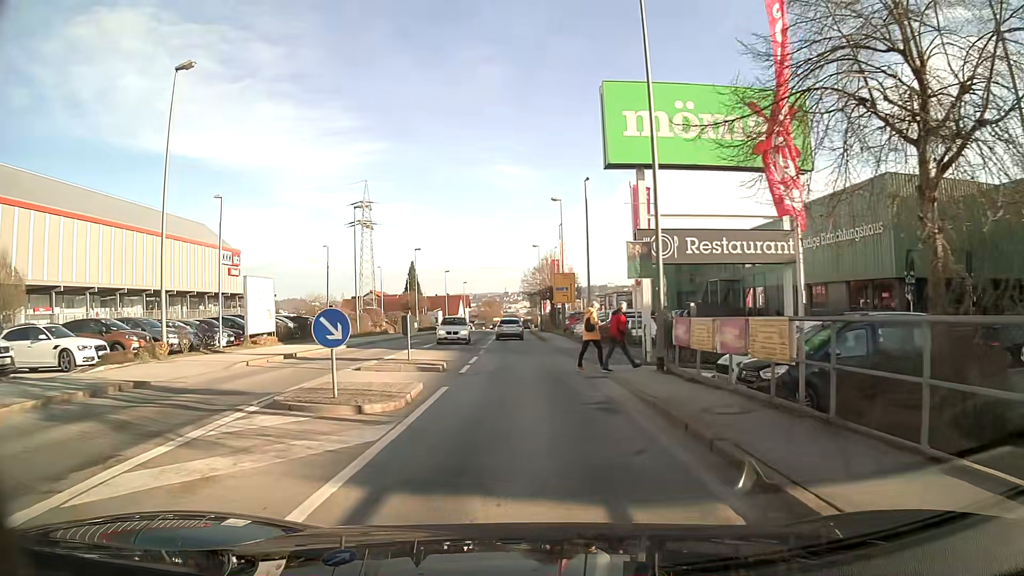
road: tertiary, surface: asphalt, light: Day
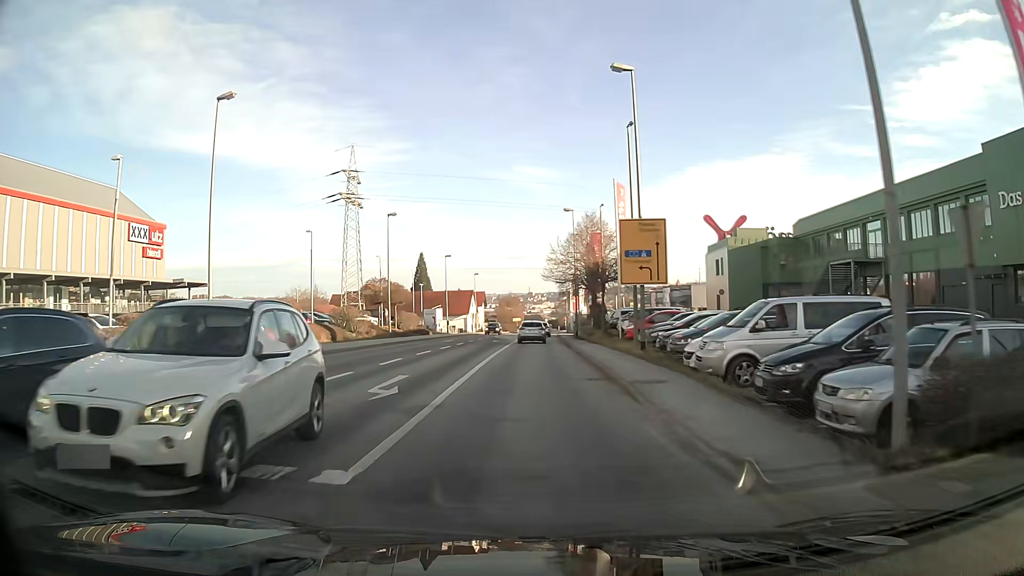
(-0.5, +27.8) m; -2°
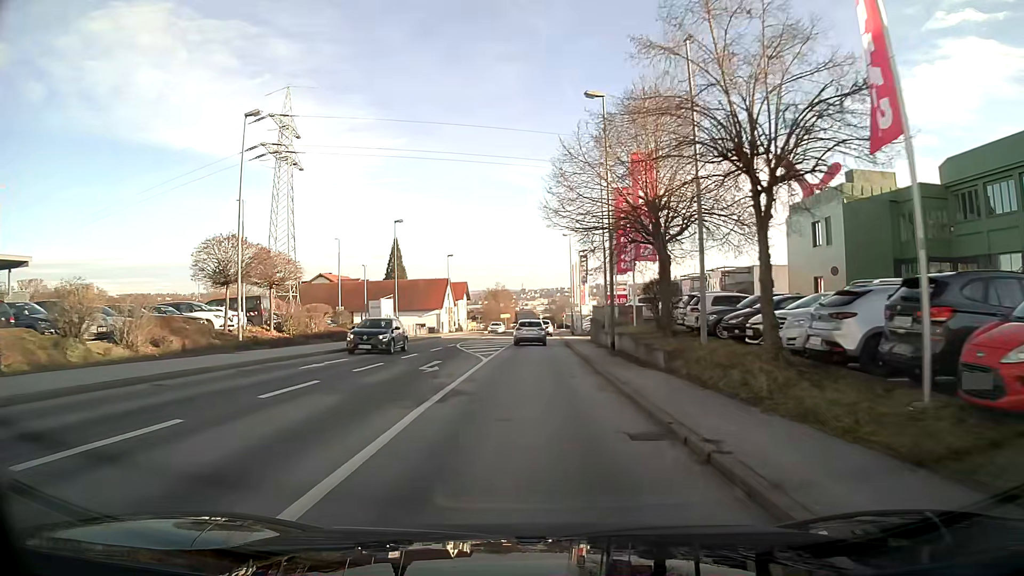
(+0.2, +27.6) m; +1°
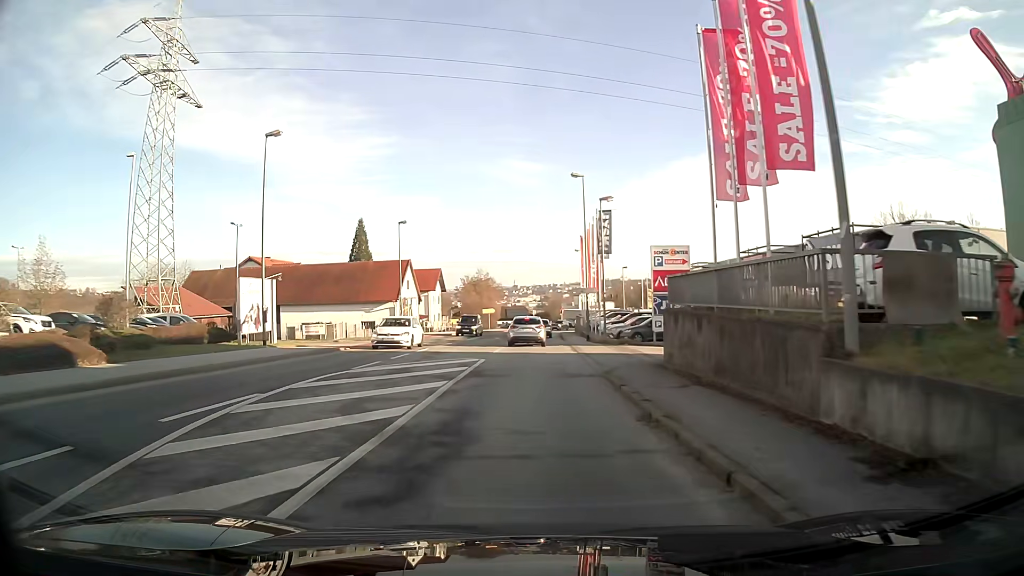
(+0.2, +27.1) m; +1°
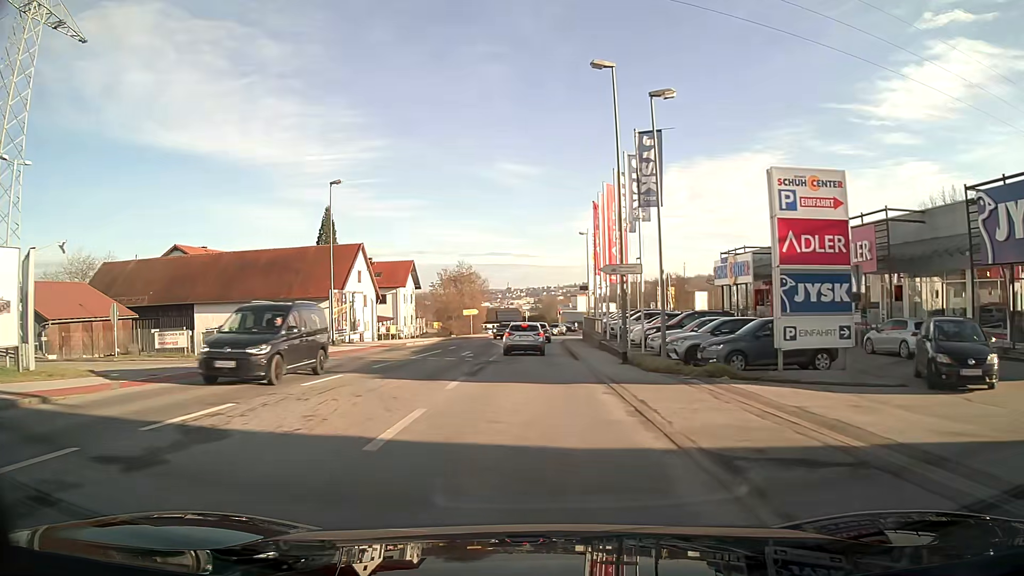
(+0.1, +18.8) m; 0°
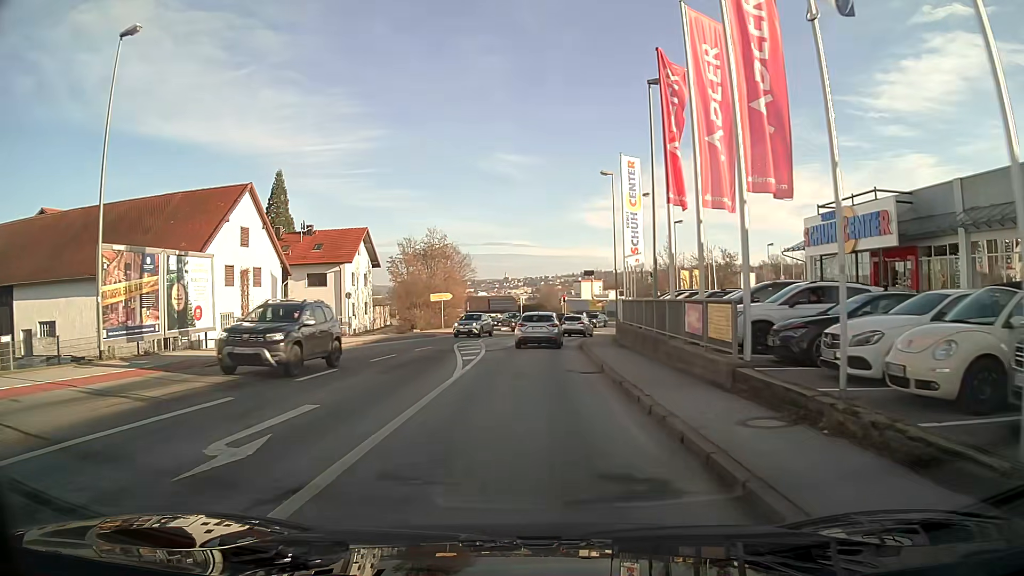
(+0.1, +23.1) m; 0°
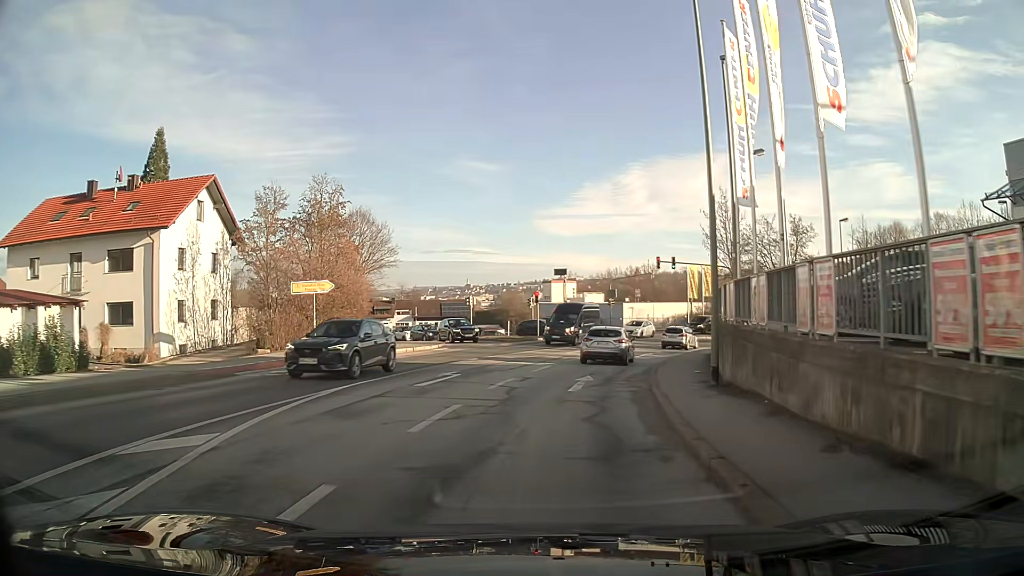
(+0.5, +27.0) m; +4°
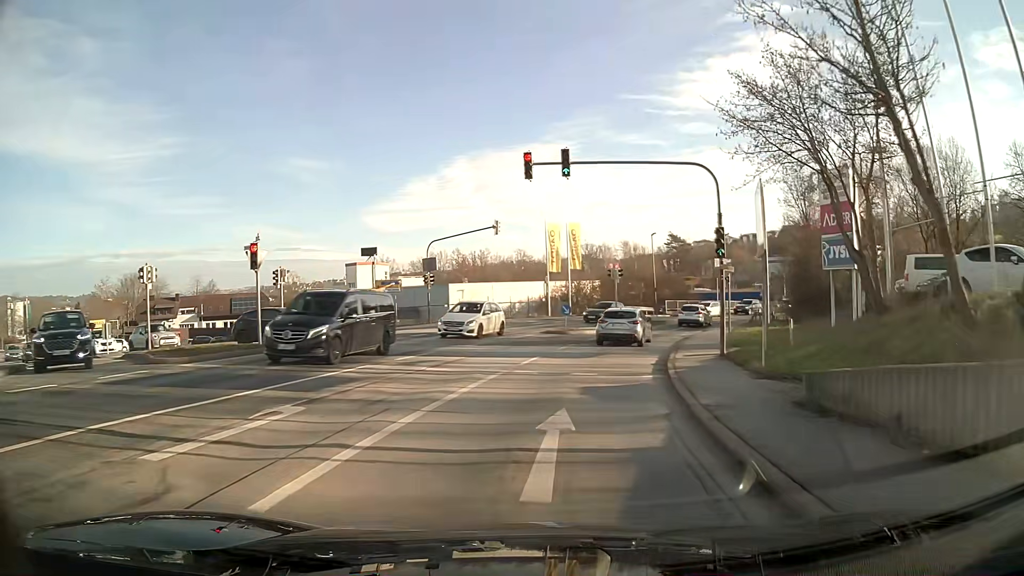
(+3.5, +27.9) m; +15°
